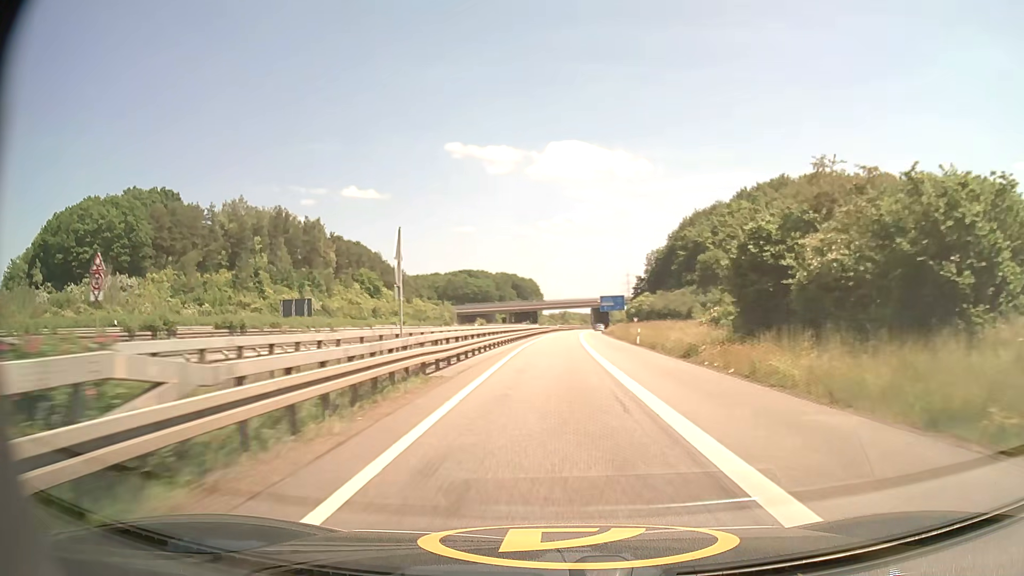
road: motorway_link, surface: asphalt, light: Day
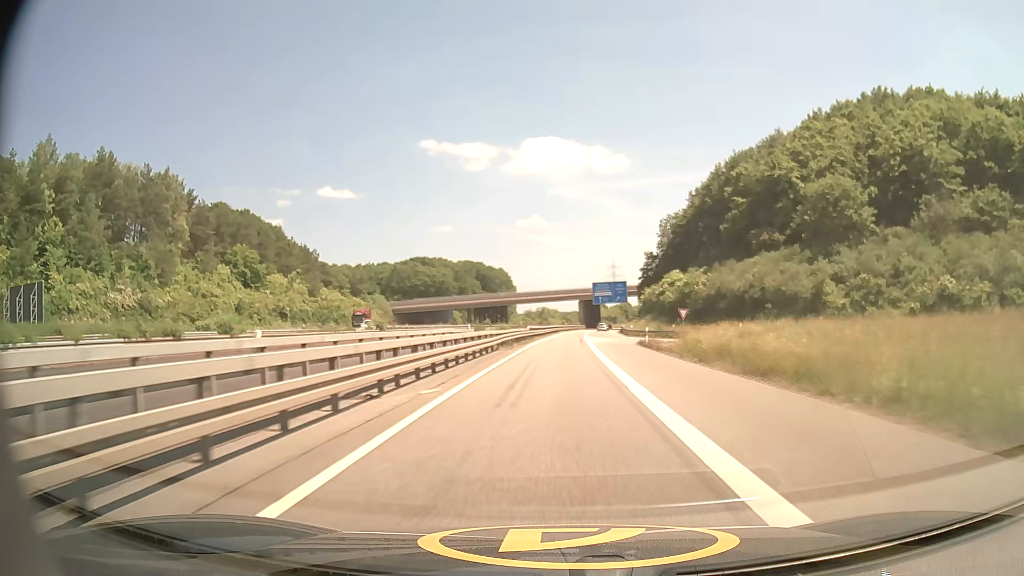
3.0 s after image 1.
(+1.1, +64.5) m; +2°
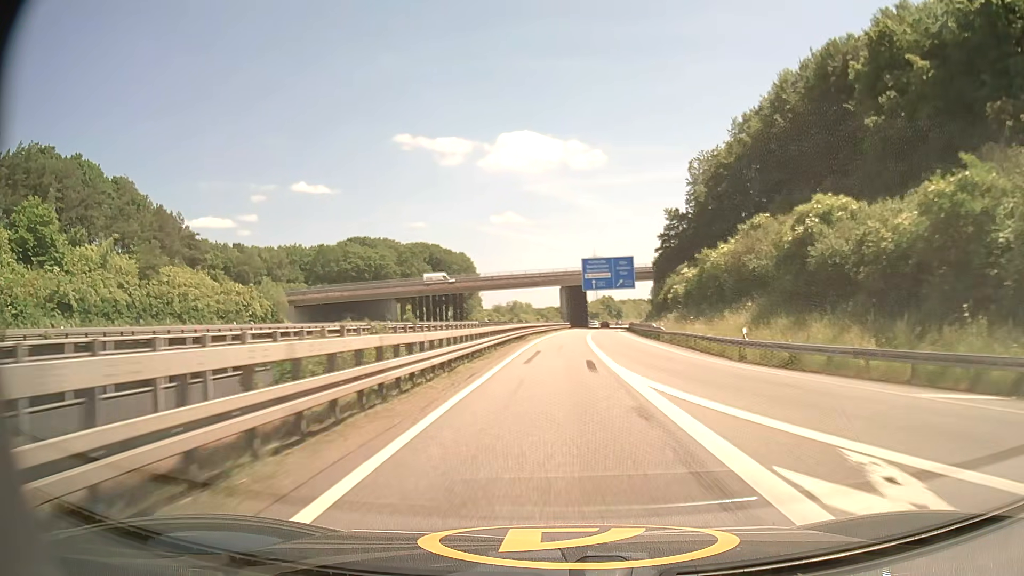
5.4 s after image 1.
(+0.8, +53.0) m; +2°
(0, +10) (0, +20) (0, +30) (+1, +40) (+1, +50) (+2, +60) (+2, +70) (+3, +80) (+4, +90) (+5, +100) m
